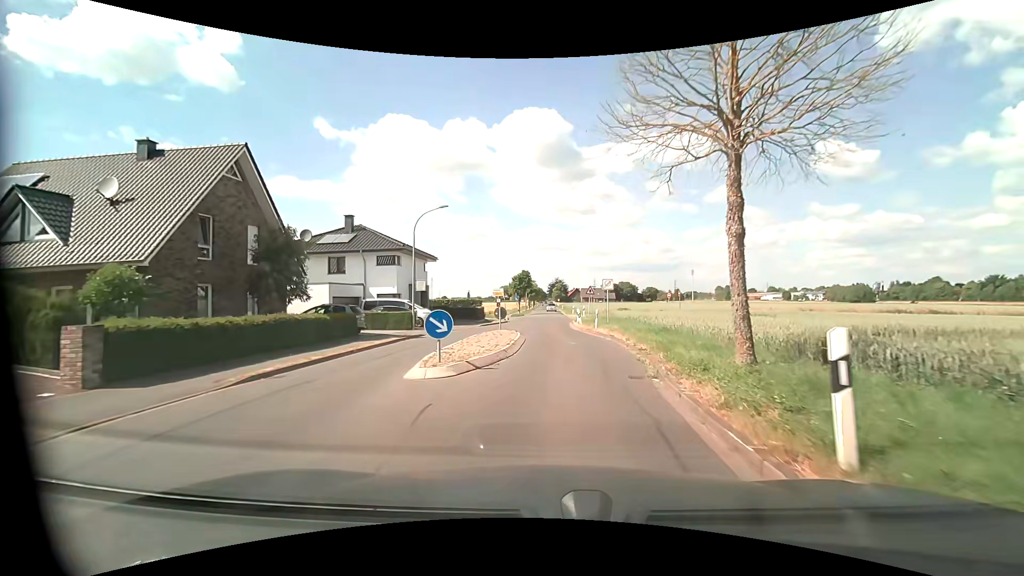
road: residential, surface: asphalt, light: Day
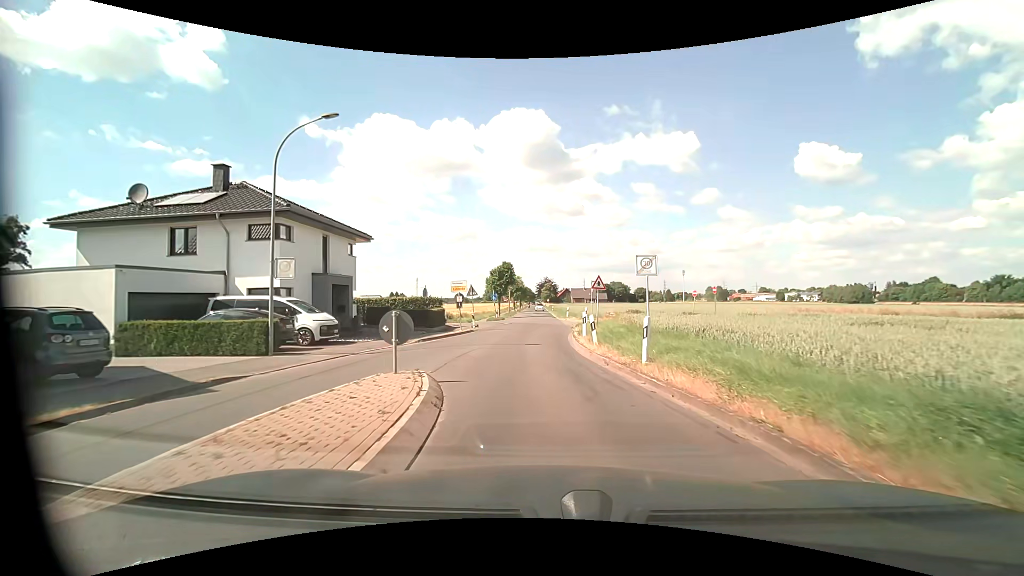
(+0.2, +14.9) m; +1°
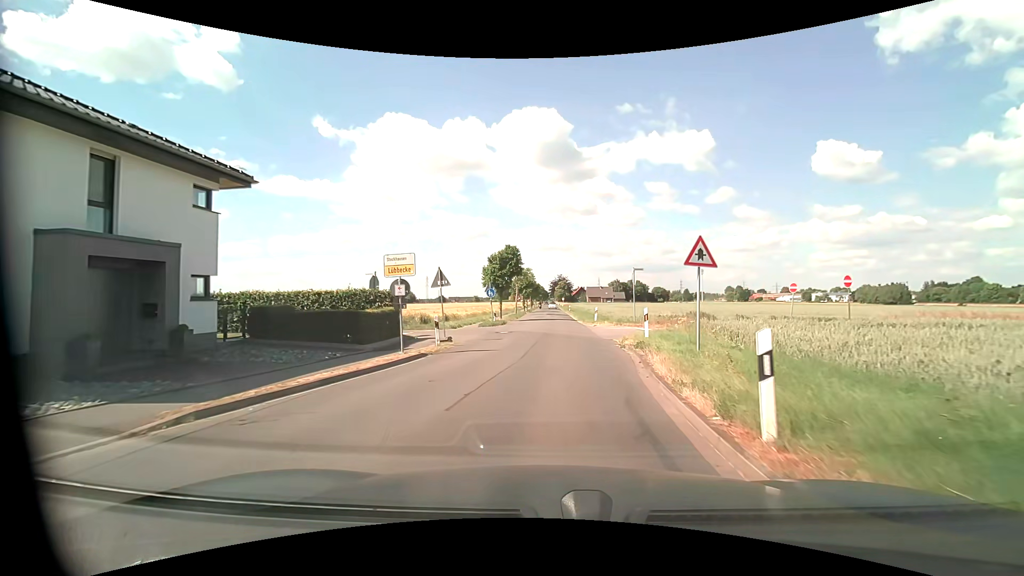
(-0.3, +14.9) m; -2°
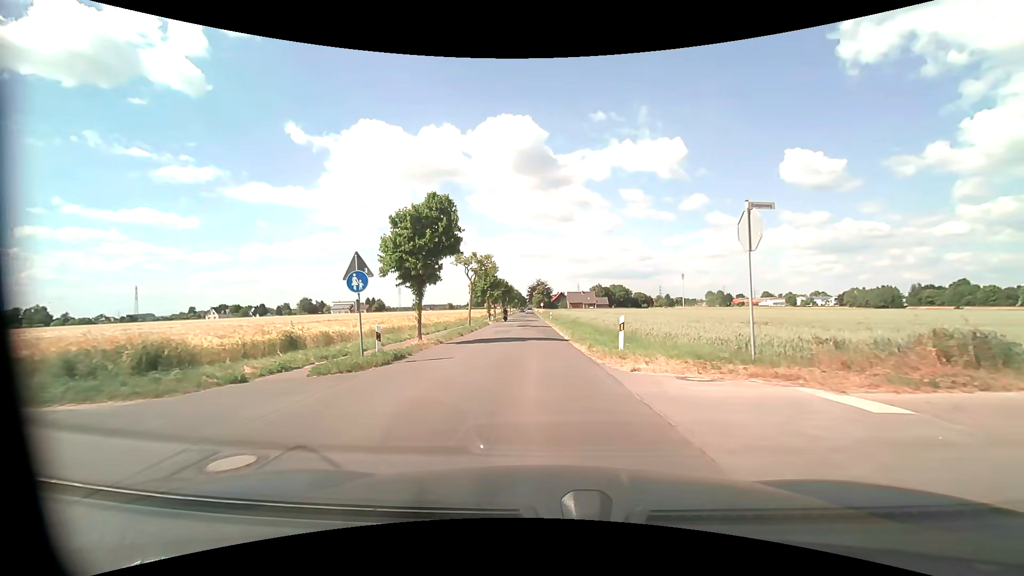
(+0.7, +21.1) m; +3°
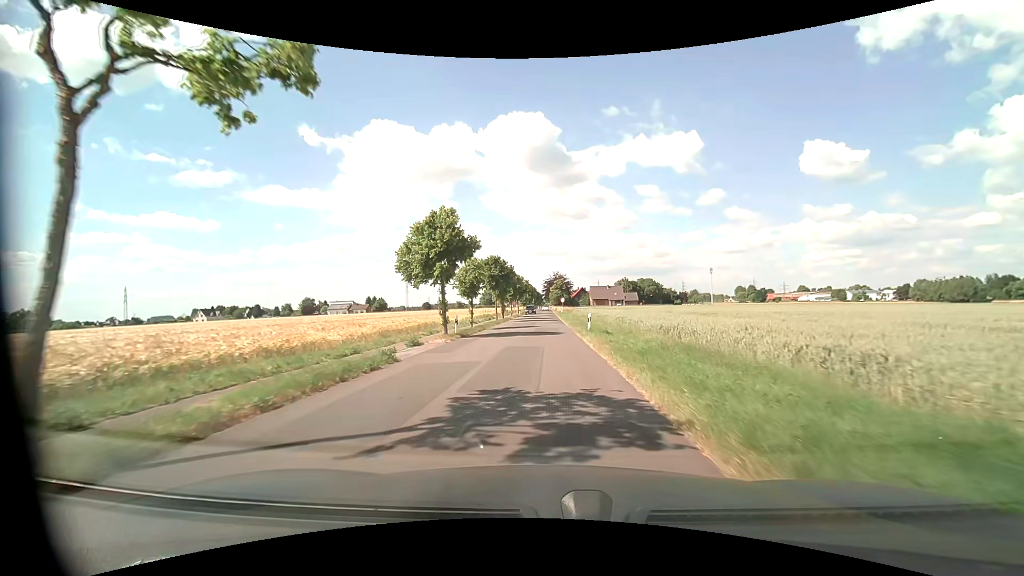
(-0.7, +33.8) m; -2°
(0, +10) (0, +20) (0, +30) (+1, +40) (+1, +50) (+1, +60) (+1, +70) (+1, +80) (+1, +90) (+1, +100) m
